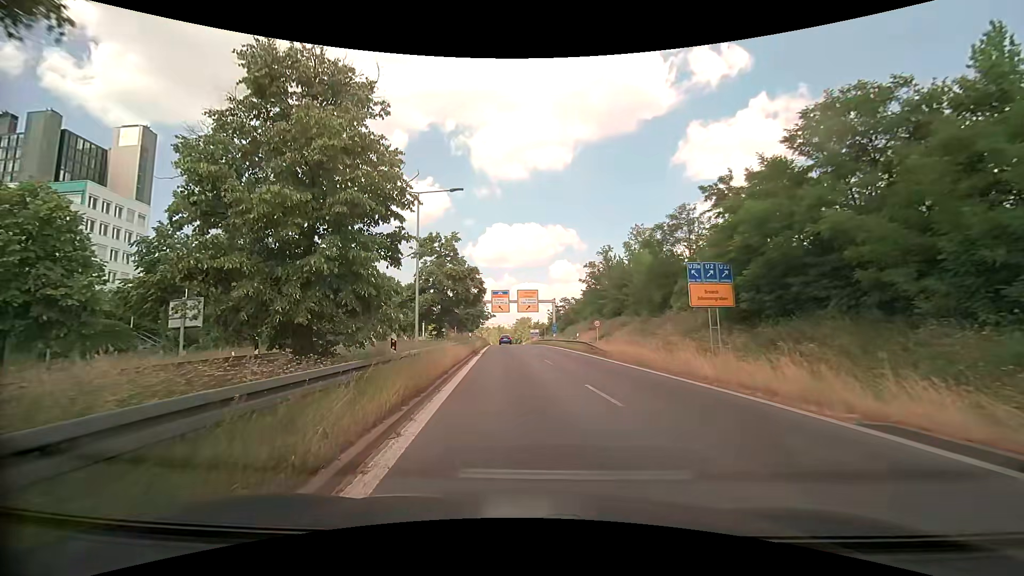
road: trunk_link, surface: asphalt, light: Day
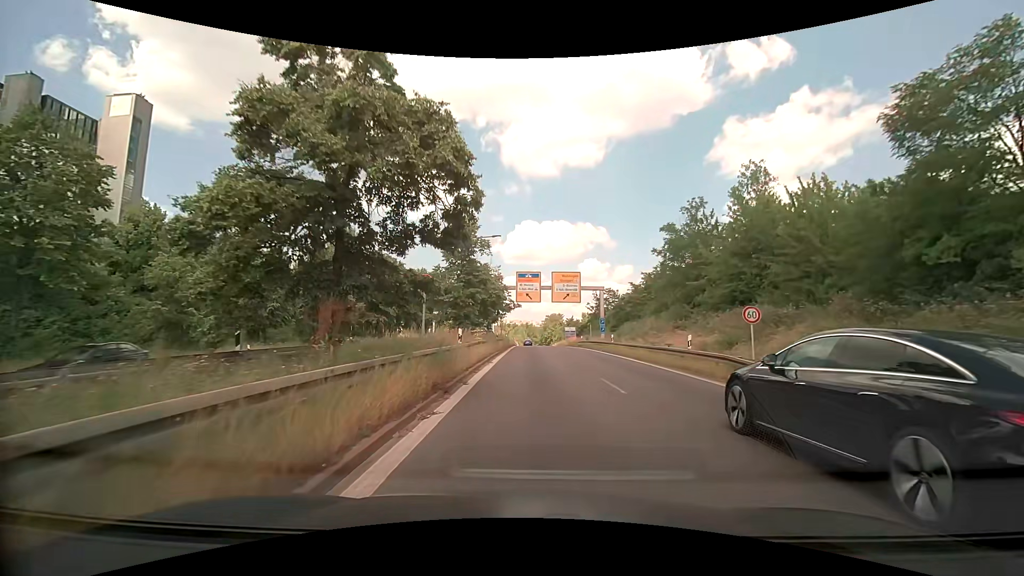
(-0.9, +22.3) m; -3°
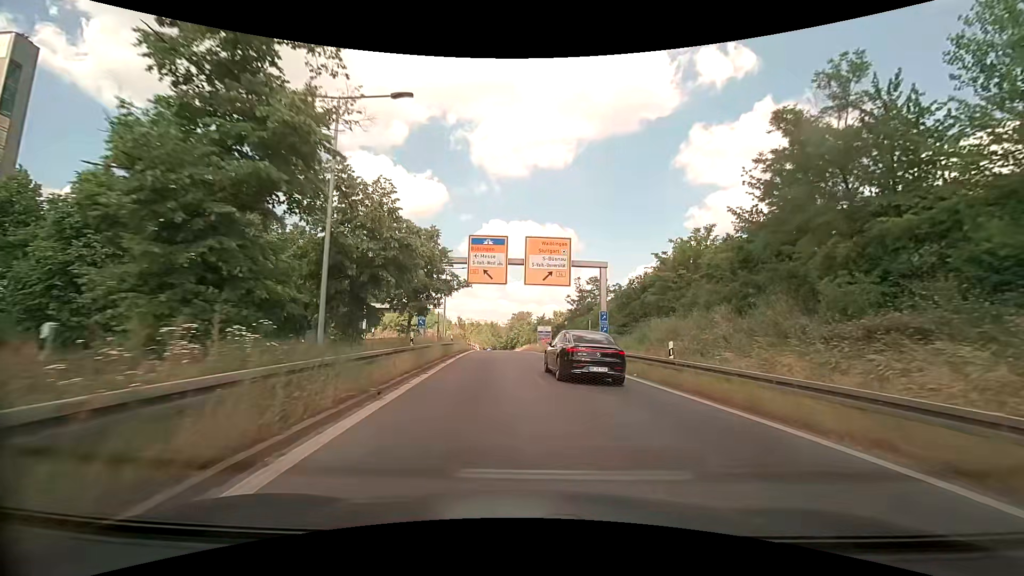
(+0.7, +22.9) m; +4°
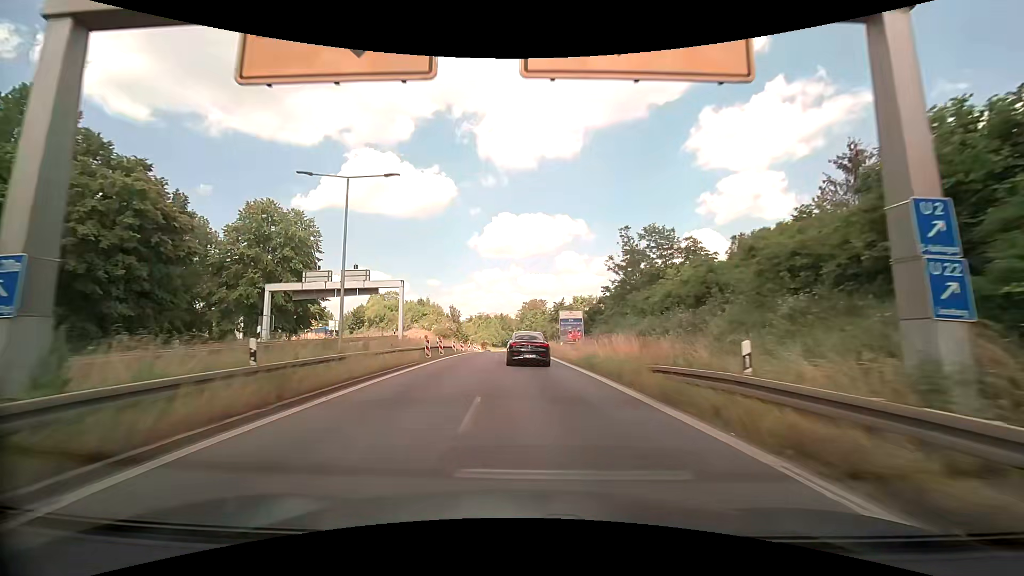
(+0.1, +30.3) m; -1°
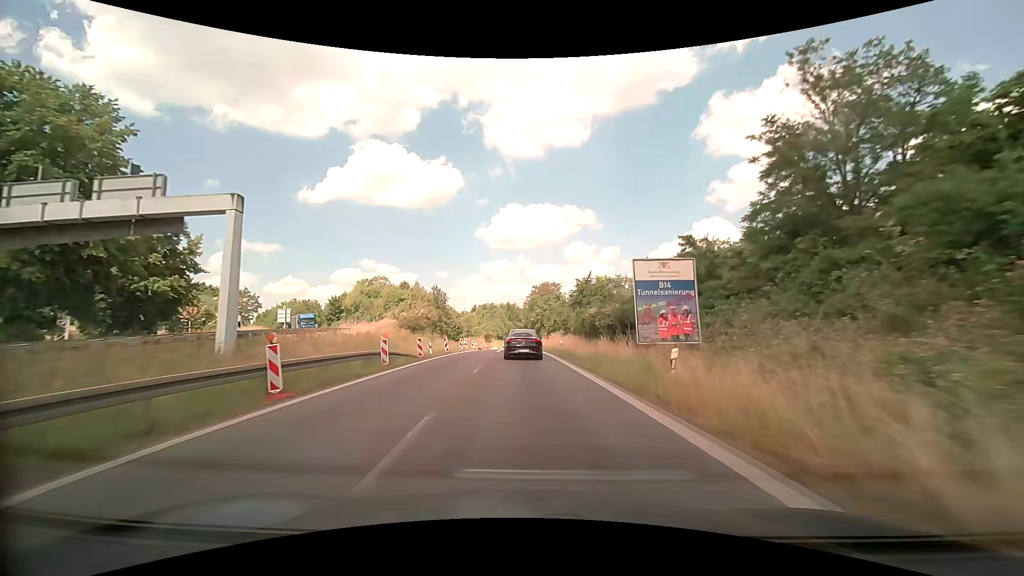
(-0.4, +26.5) m; -1°
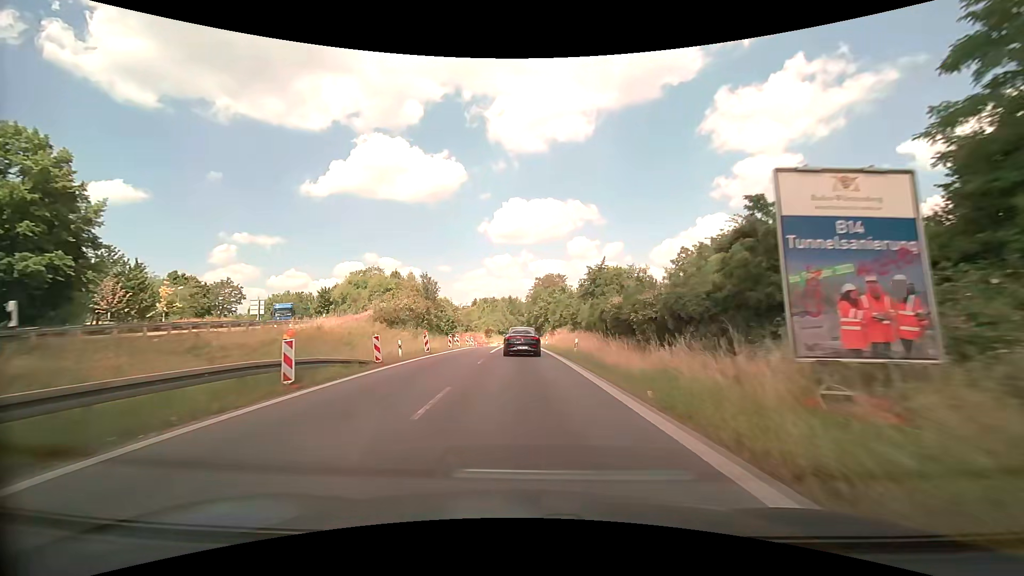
(0.0, +9.0) m; 0°
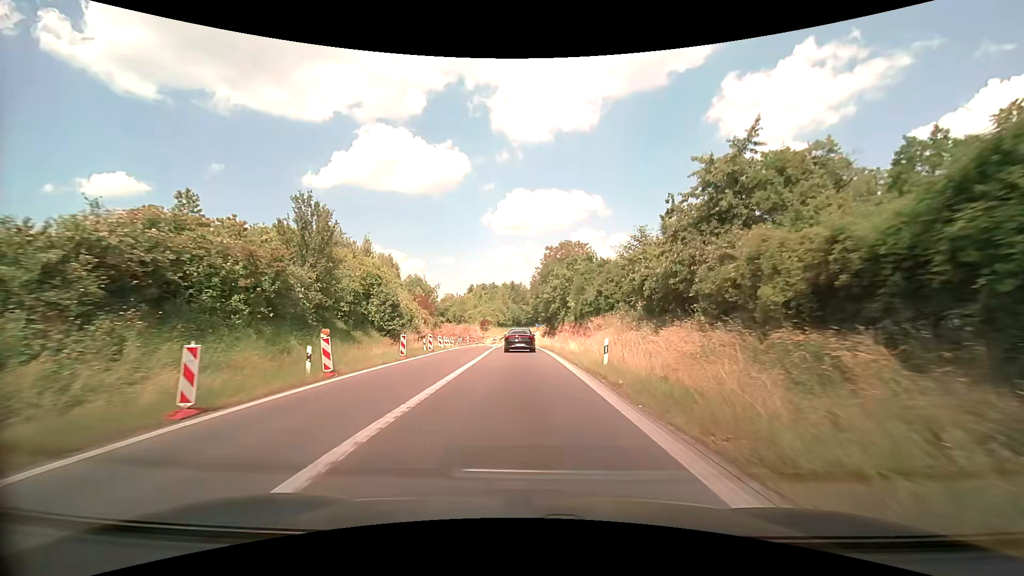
(-0.2, +34.5) m; 0°
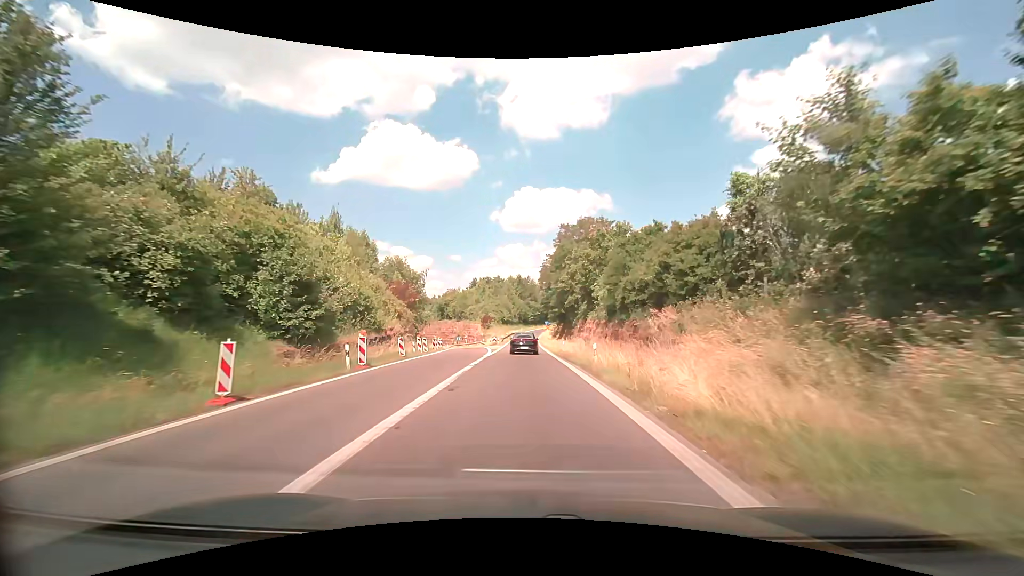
(-0.2, +16.9) m; -1°
(0, +10) (0, +20) (0, +30) (0, +40) (0, +50) (0, +60) (0, +70) (0, +80) (0, +90) (0, +100) m
